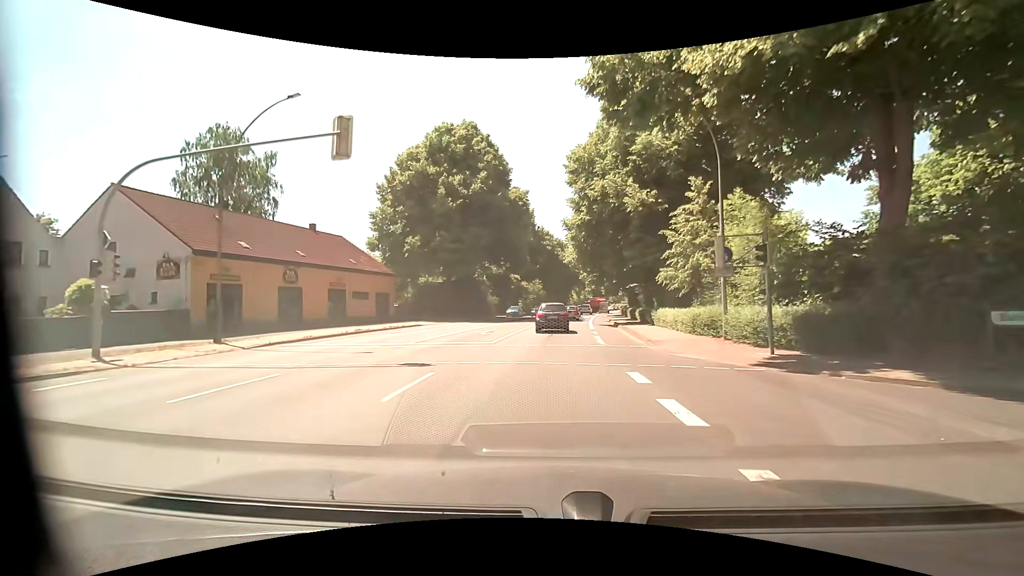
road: primary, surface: asphalt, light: Day
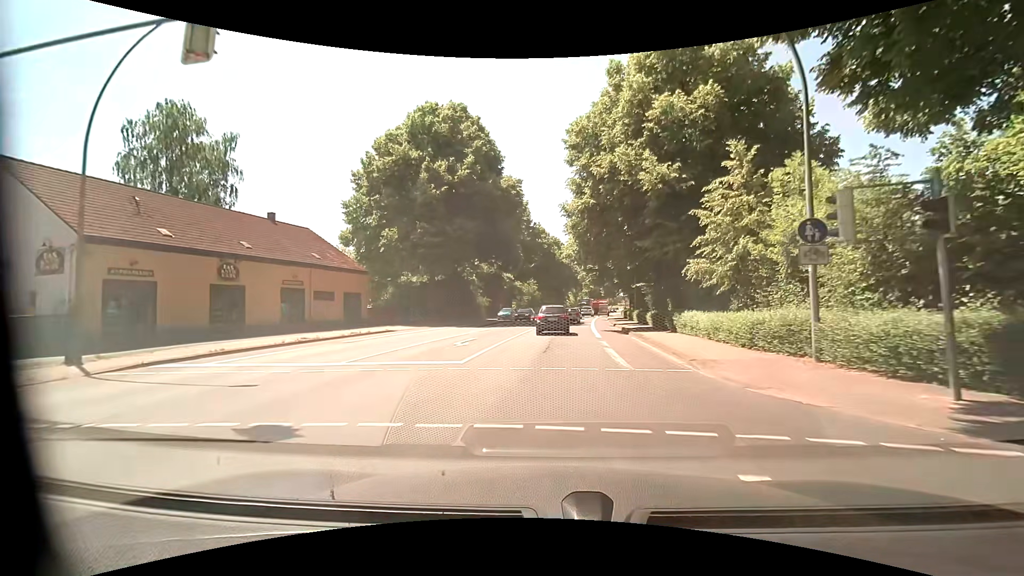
(0.0, +6.0) m; +1°
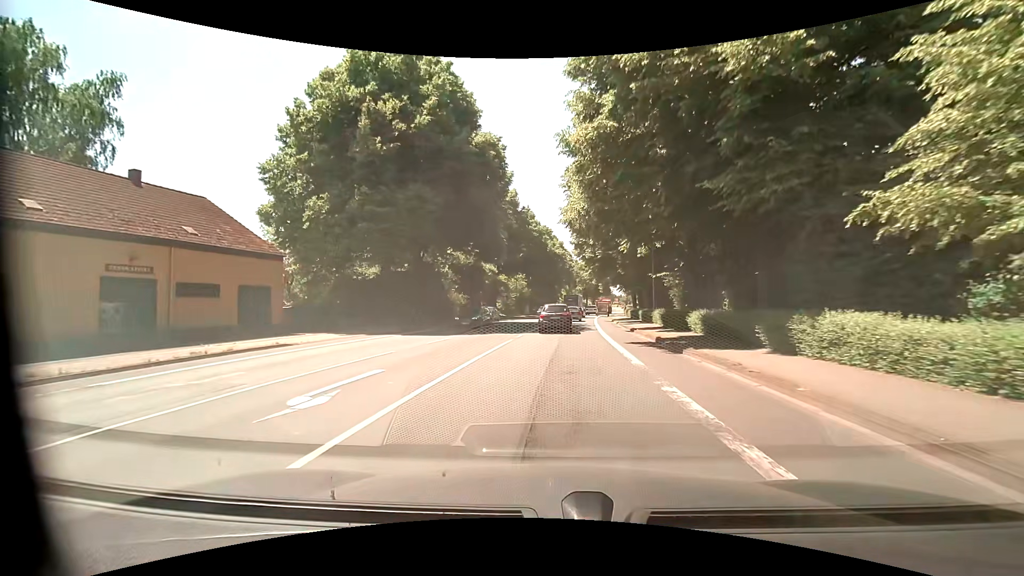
(+0.1, +11.9) m; +1°
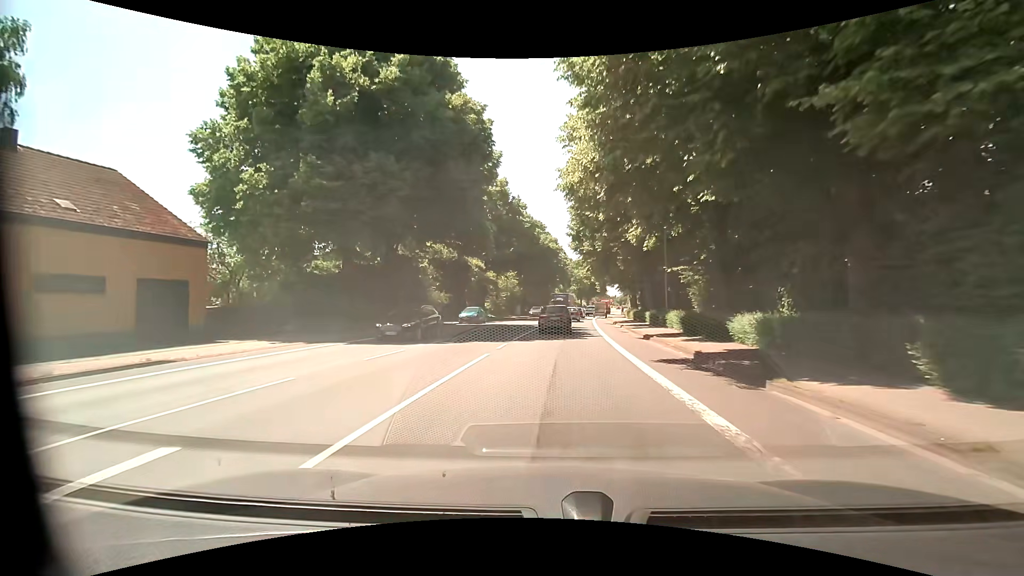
(0.0, +6.0) m; 0°
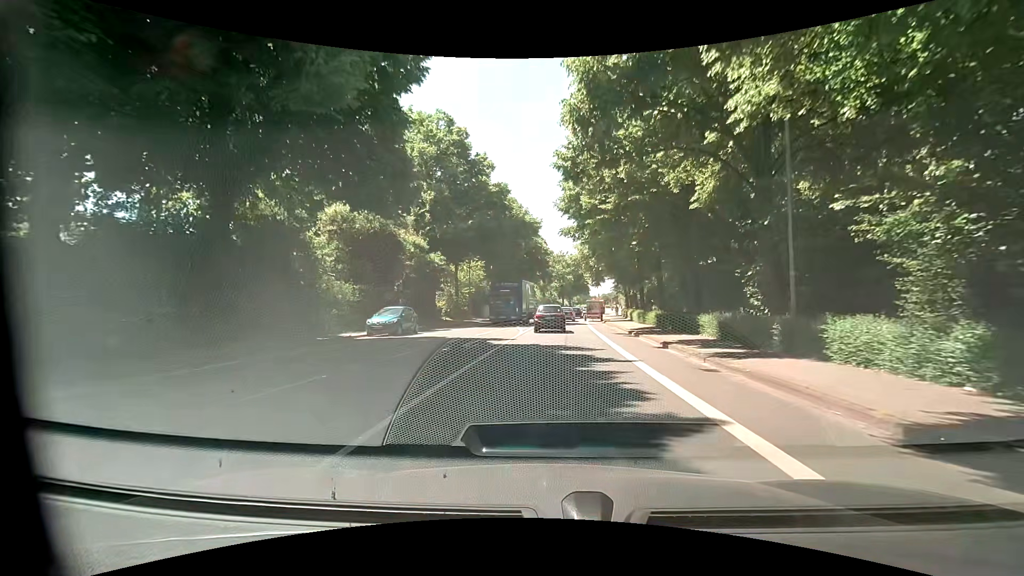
(+0.4, +18.0) m; +3°
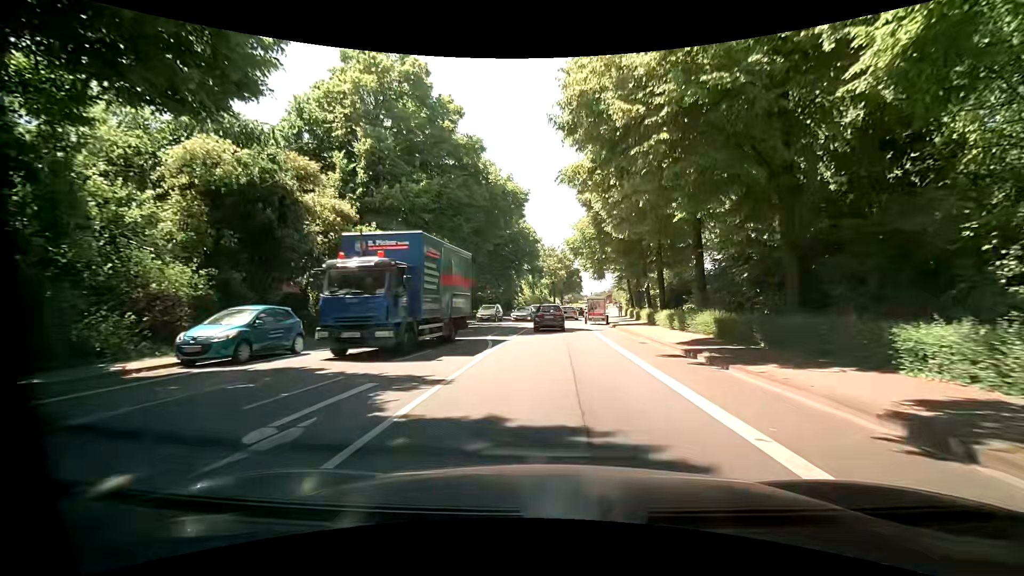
(+0.1, +12.3) m; +1°
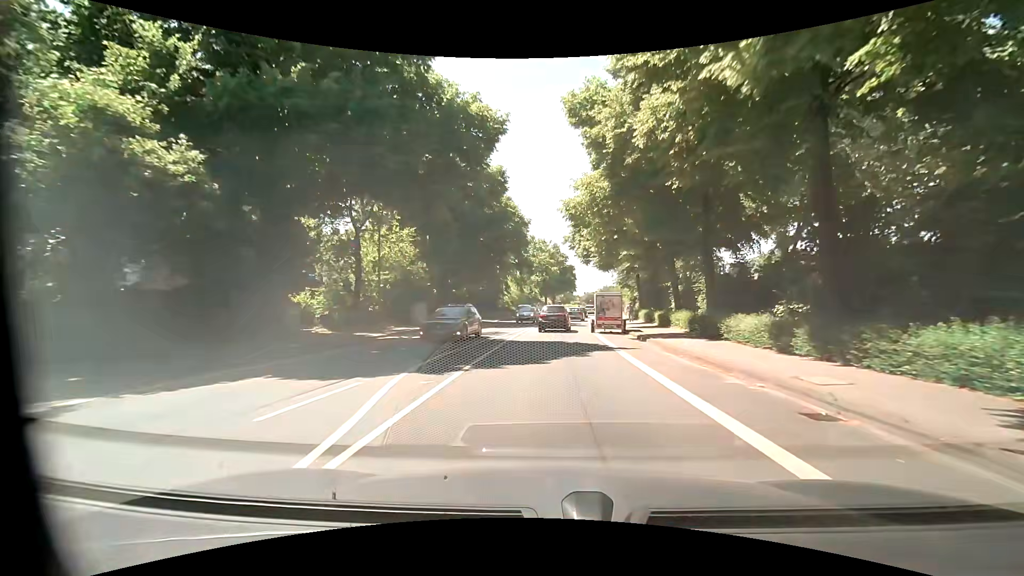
(+0.1, +12.6) m; -1°
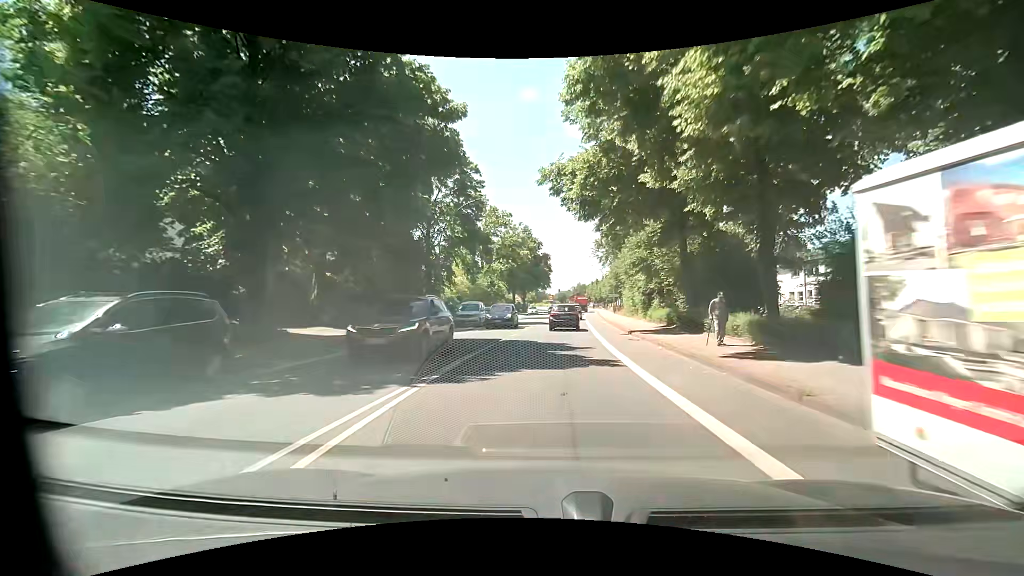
(+1.1, +25.7) m; +5°
(0, +10) (0, +20) (+1, +30) (+1, +40) (+2, +50) (+2, +60) (+3, +70) (+3, +80) (+4, +90) (+5, +100) m
